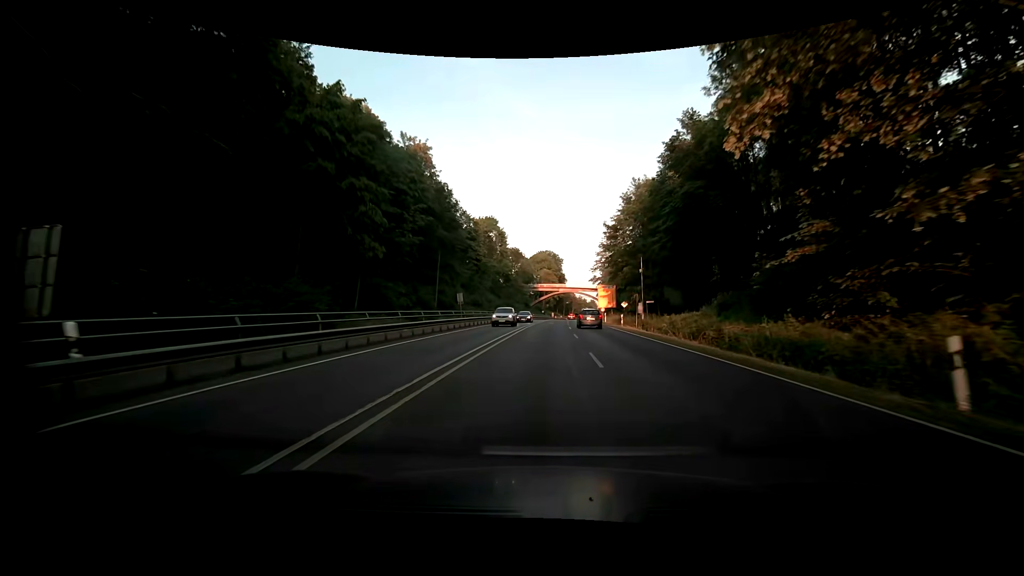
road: primary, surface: asphalt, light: Day
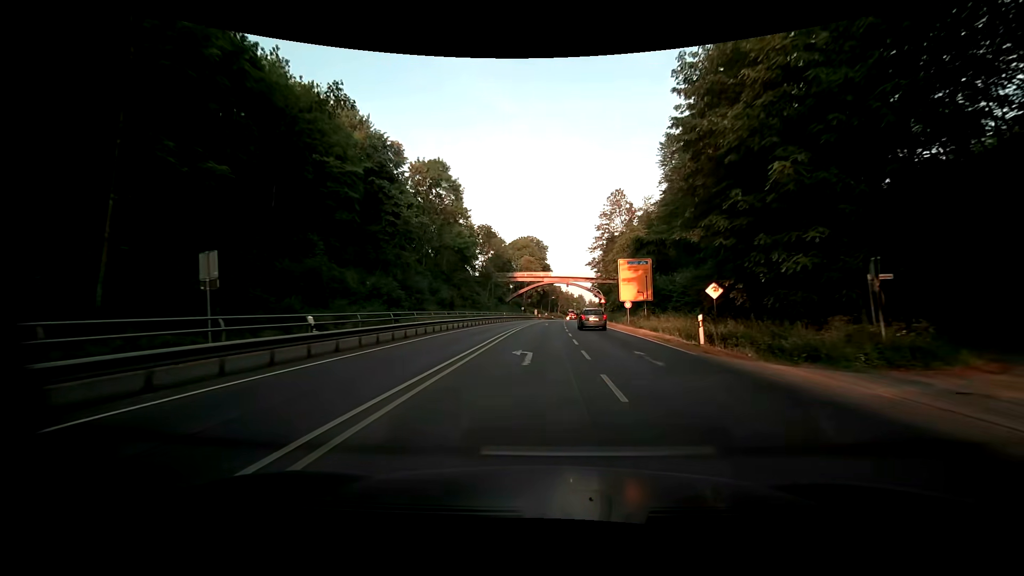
(+1.2, +40.5) m; +3°
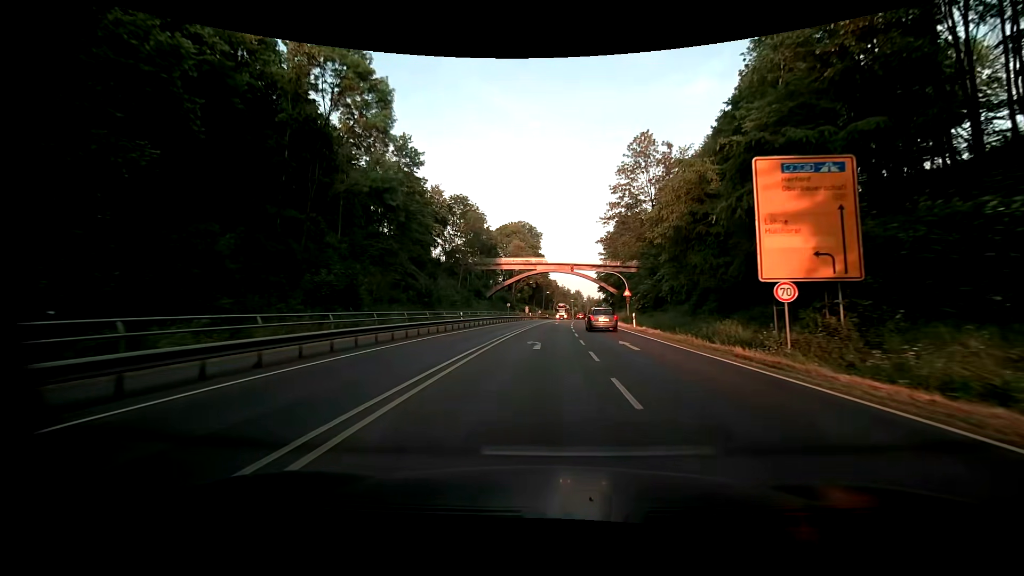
(+0.1, +30.7) m; +1°
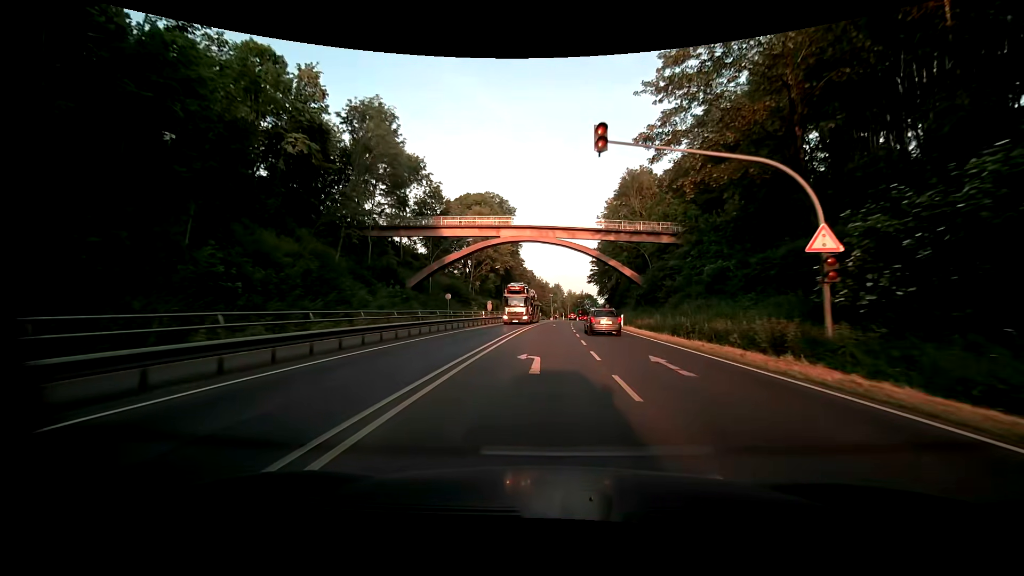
(+0.7, +41.8) m; +3°
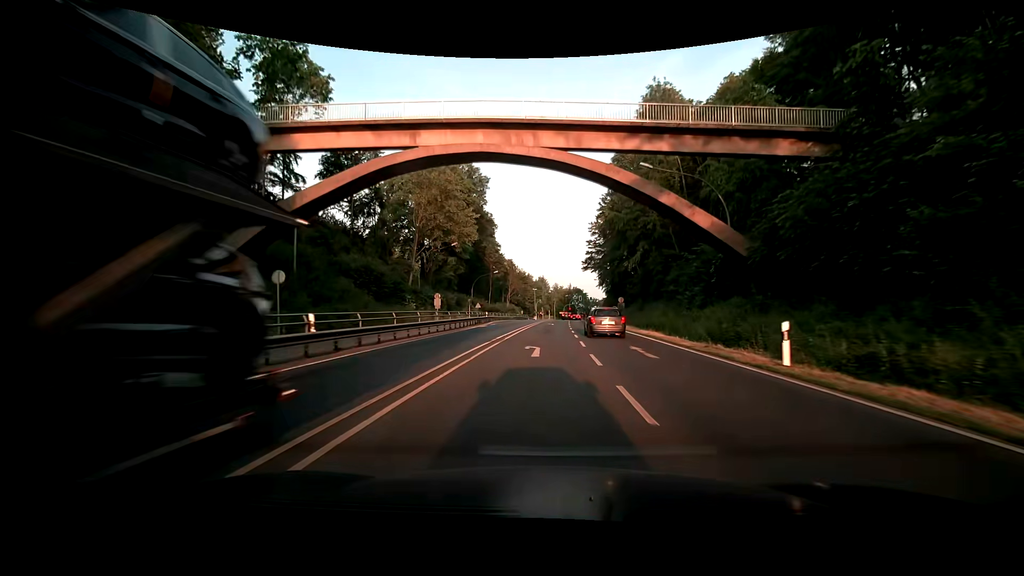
(+0.5, +31.8) m; +2°
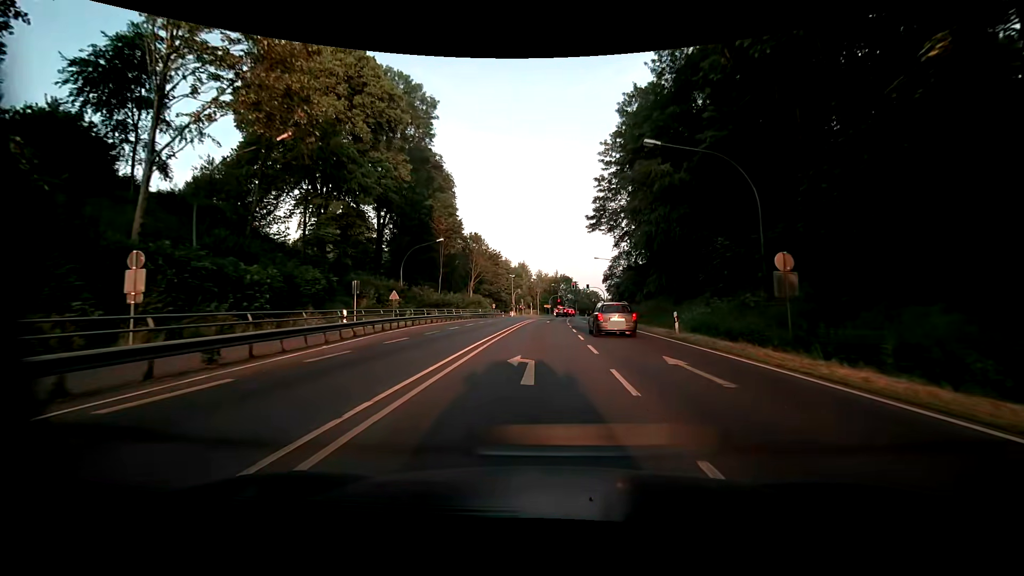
(+0.3, +40.4) m; +1°
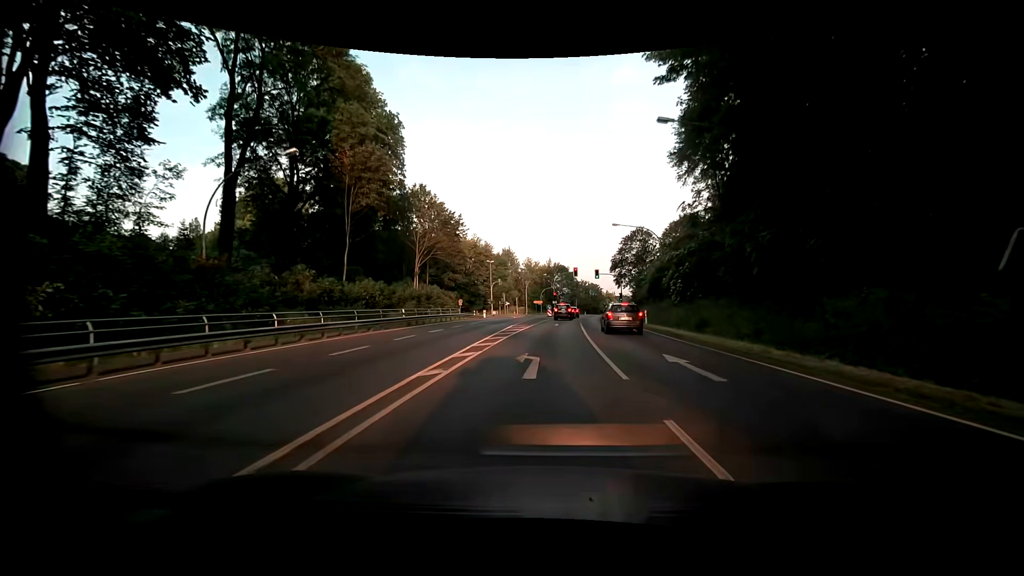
(+0.3, +34.2) m; +1°
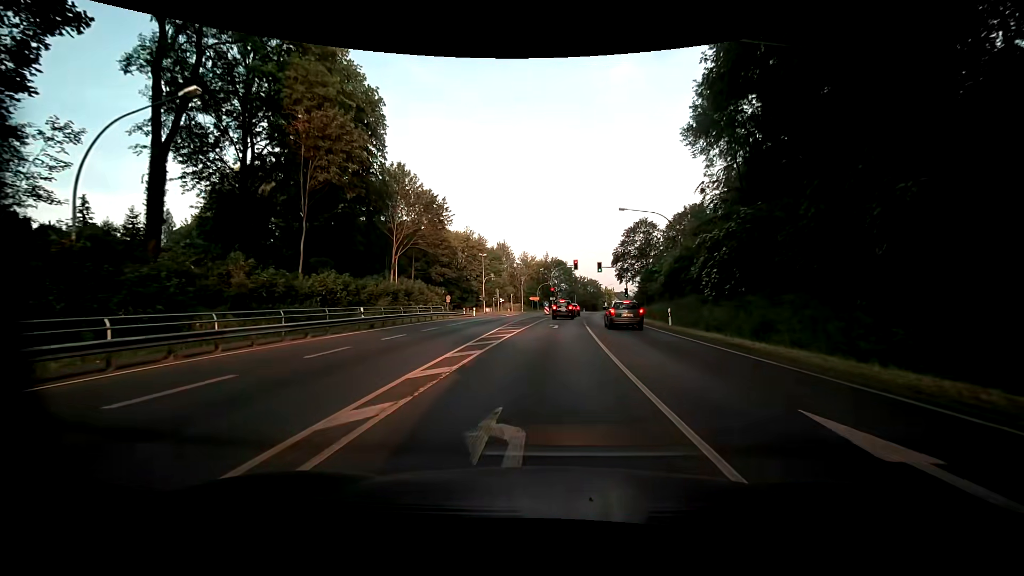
(+0.1, +7.2) m; 0°
